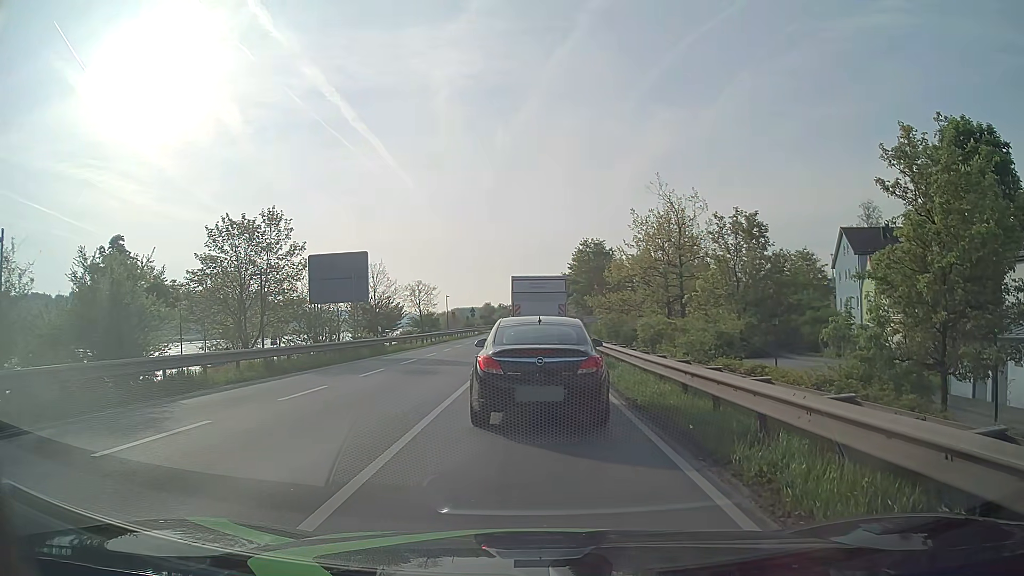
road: primary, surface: asphalt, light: Day
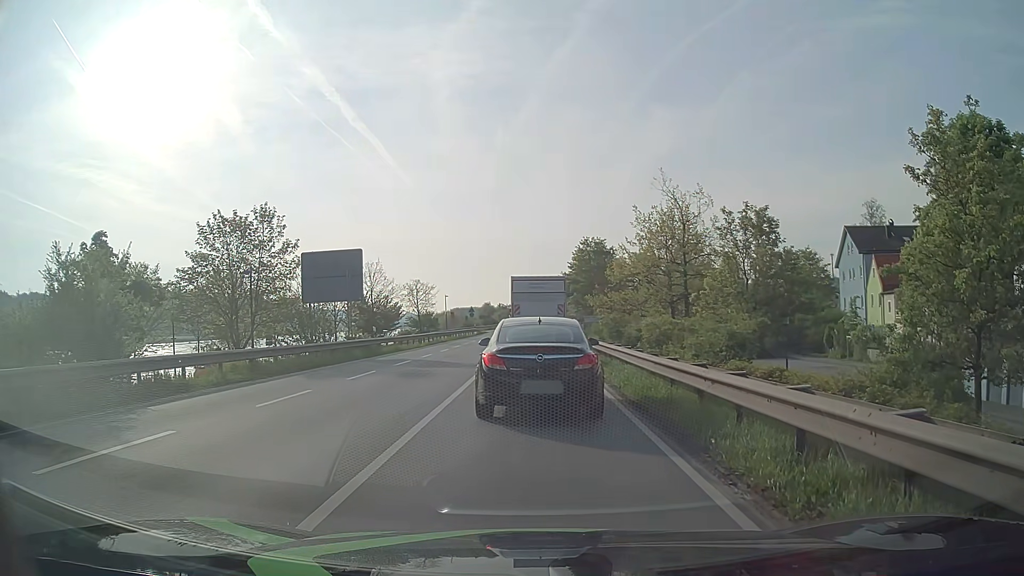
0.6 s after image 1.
(0.0, +1.2) m; -1°
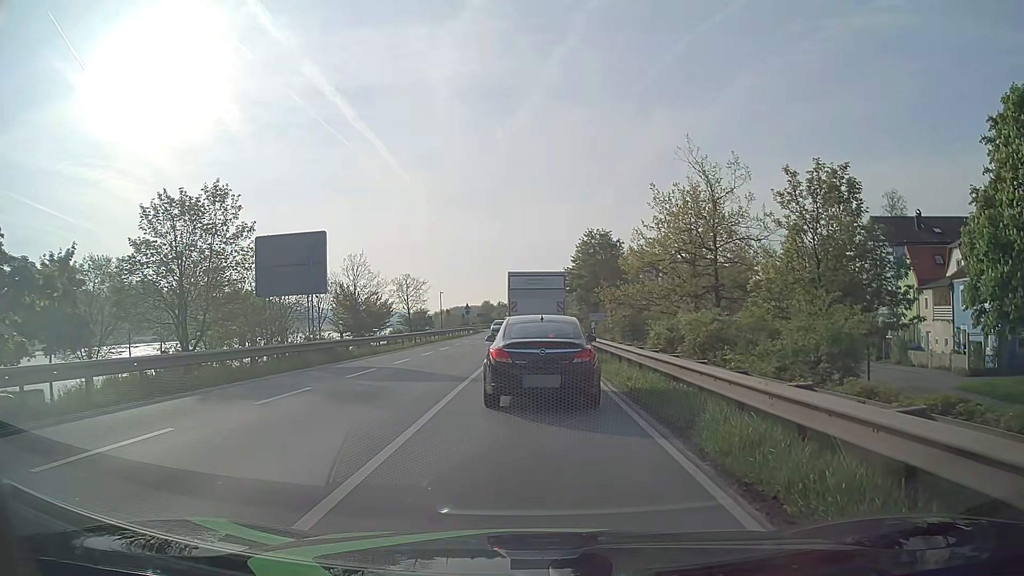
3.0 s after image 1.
(+0.1, +6.0) m; +1°
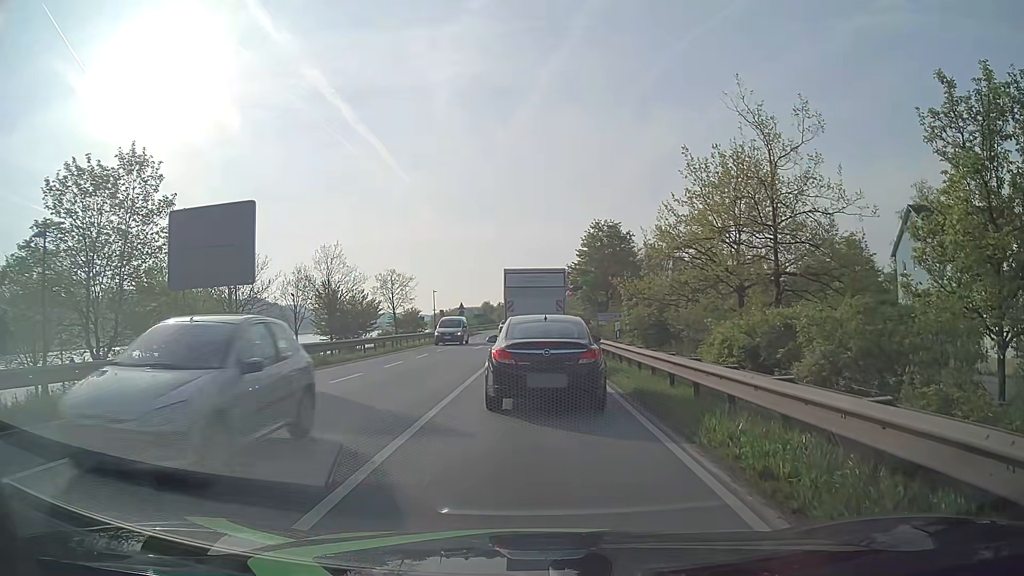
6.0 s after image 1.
(0.0, +7.5) m; 0°
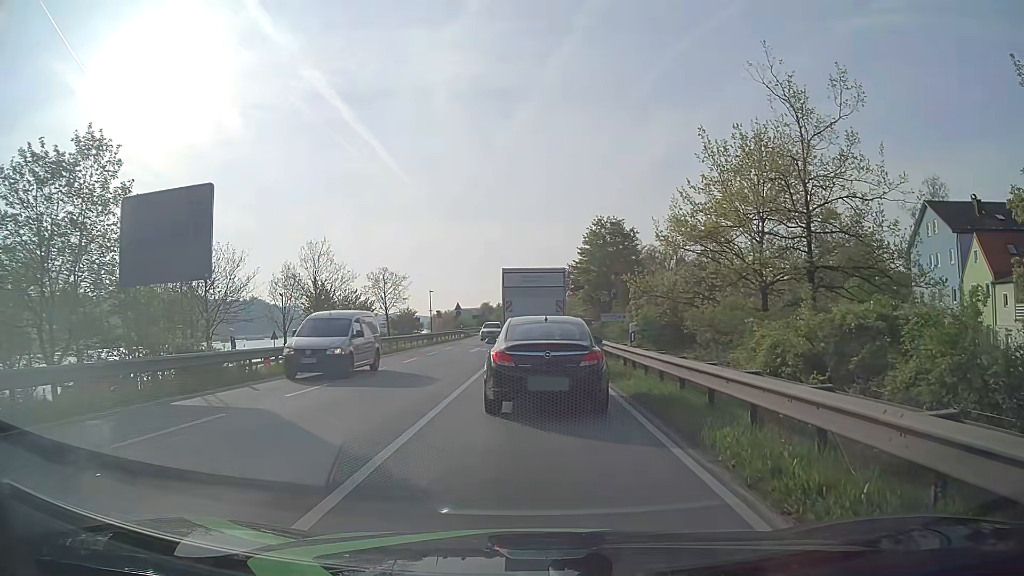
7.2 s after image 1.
(0.0, +2.9) m; 0°
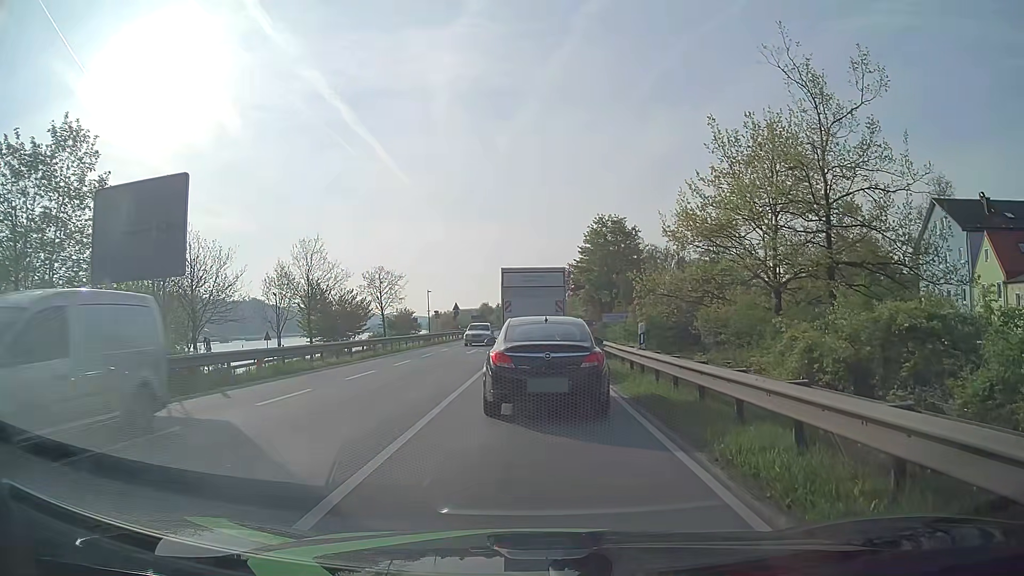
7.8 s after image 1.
(0.0, +1.4) m; 0°
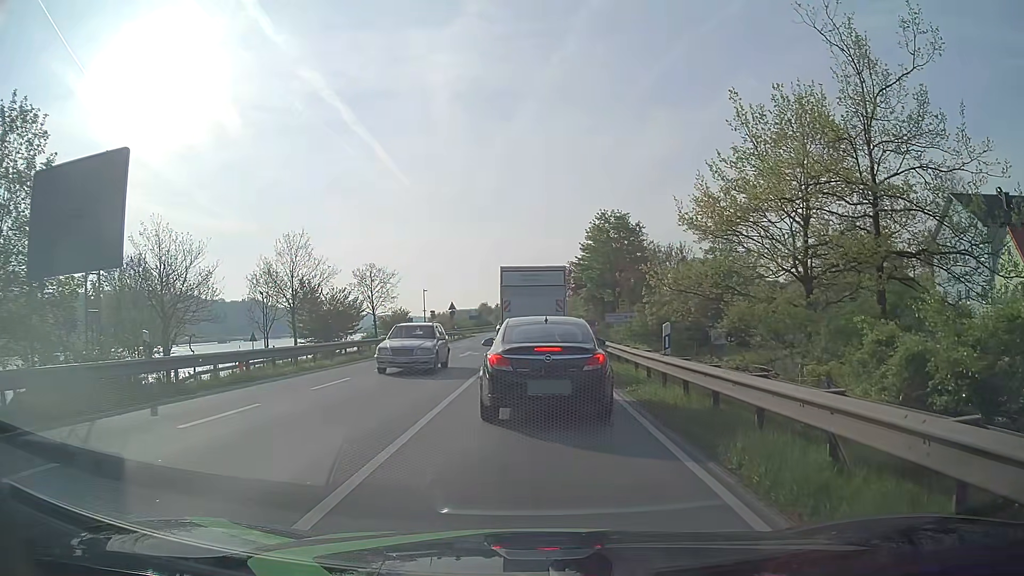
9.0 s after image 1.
(0.0, +2.8) m; 0°
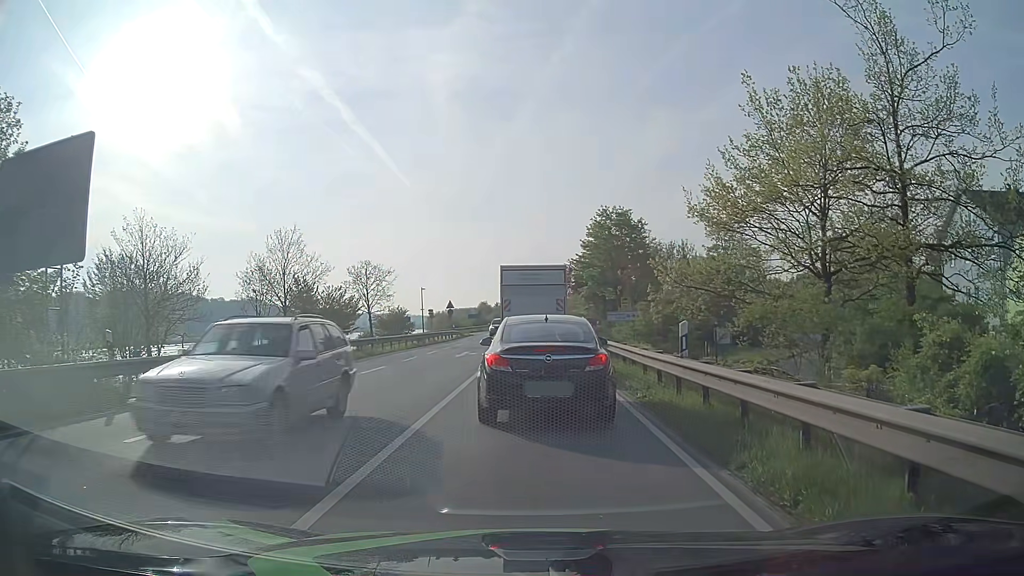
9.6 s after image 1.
(0.0, +1.4) m; -1°
